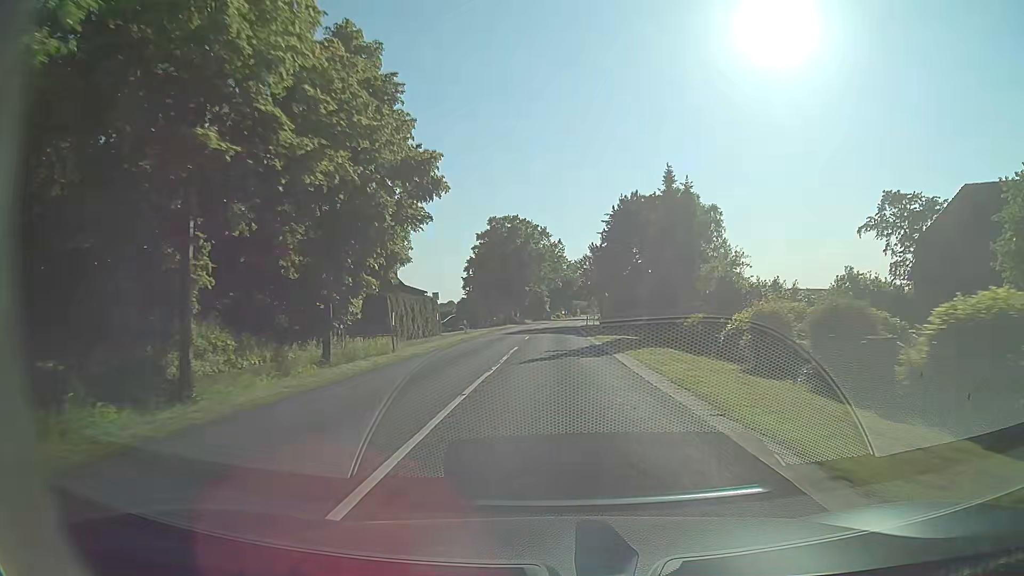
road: secondary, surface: asphalt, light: Day
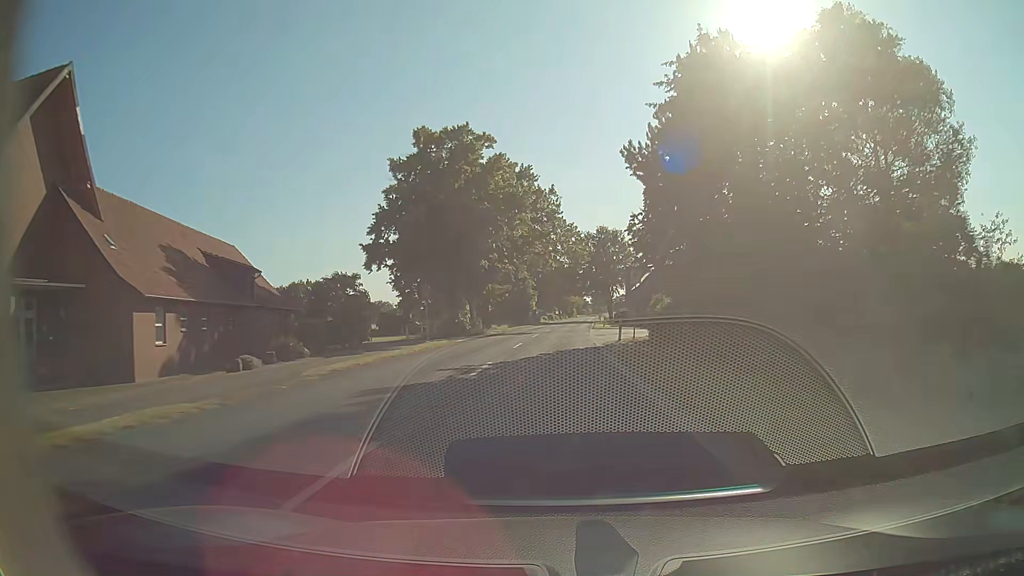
(0.0, +44.3) m; 0°
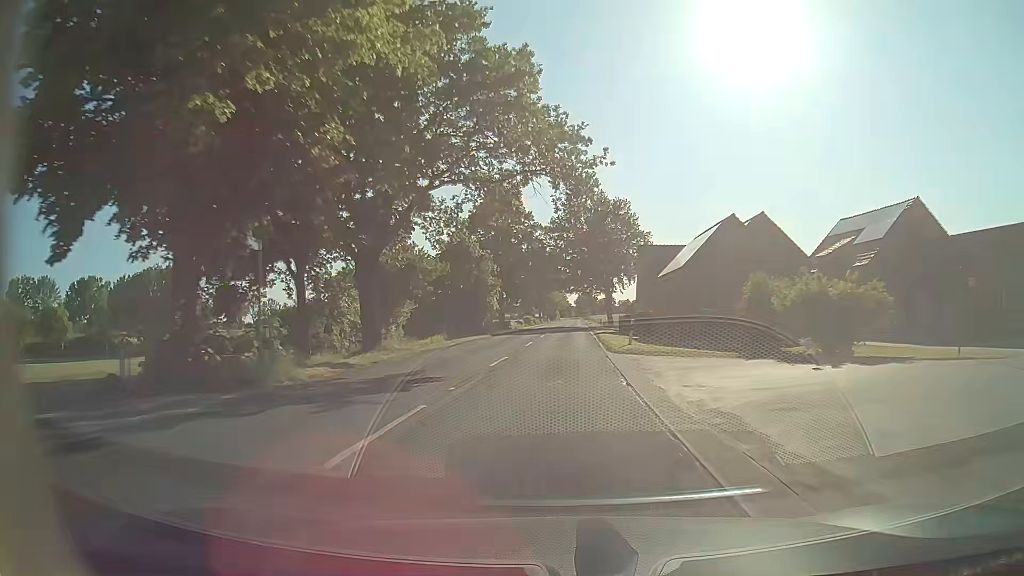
(+0.4, +33.2) m; +2°
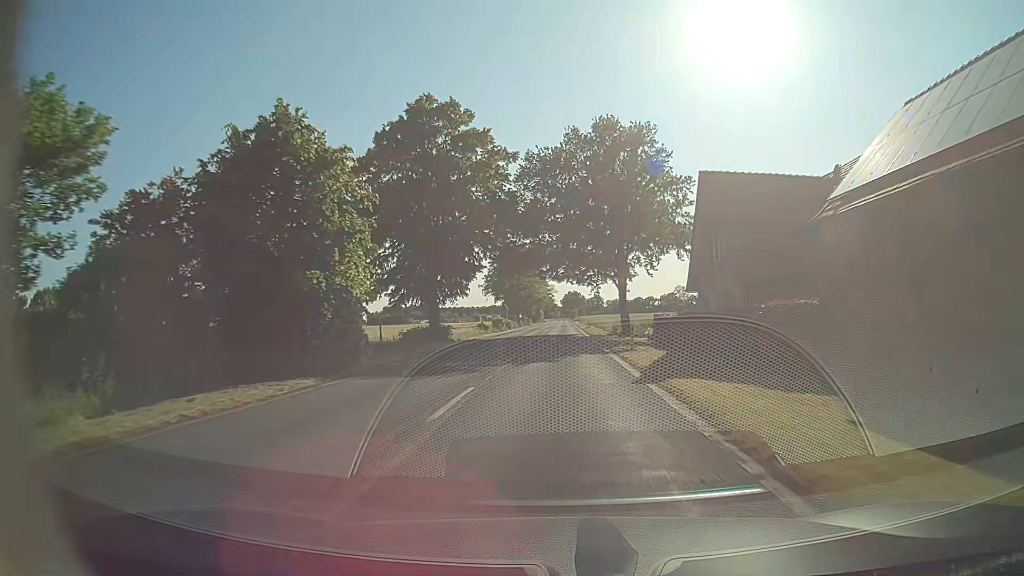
(+0.4, +33.2) m; +1°
